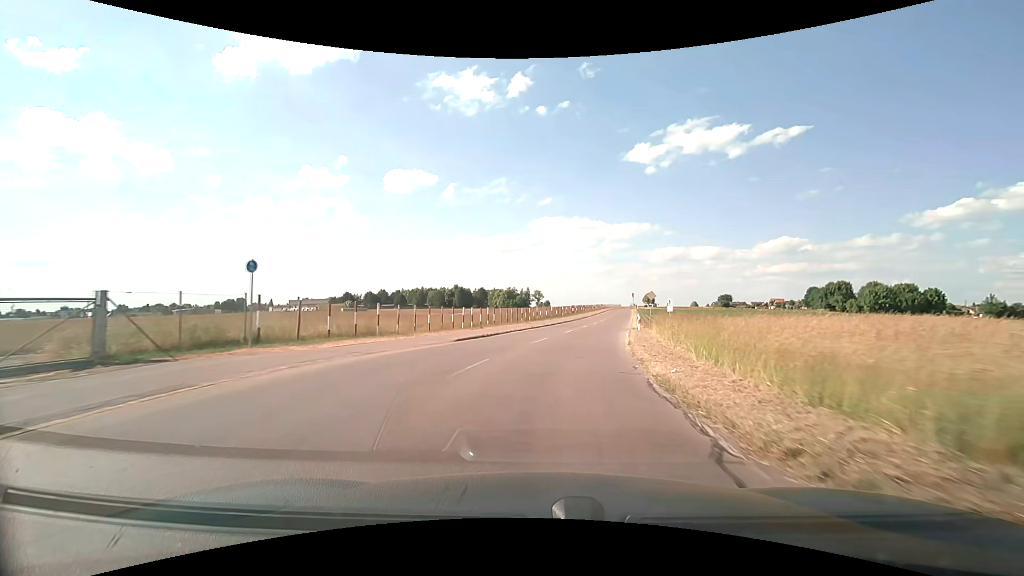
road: unclassified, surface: asphalt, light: Day
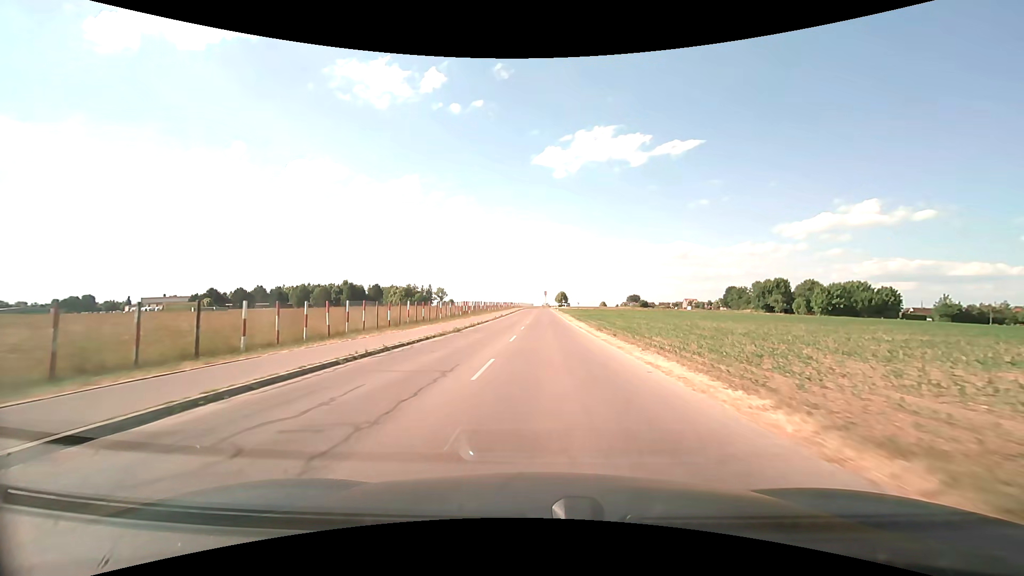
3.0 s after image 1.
(+5.5, +45.5) m; +11°
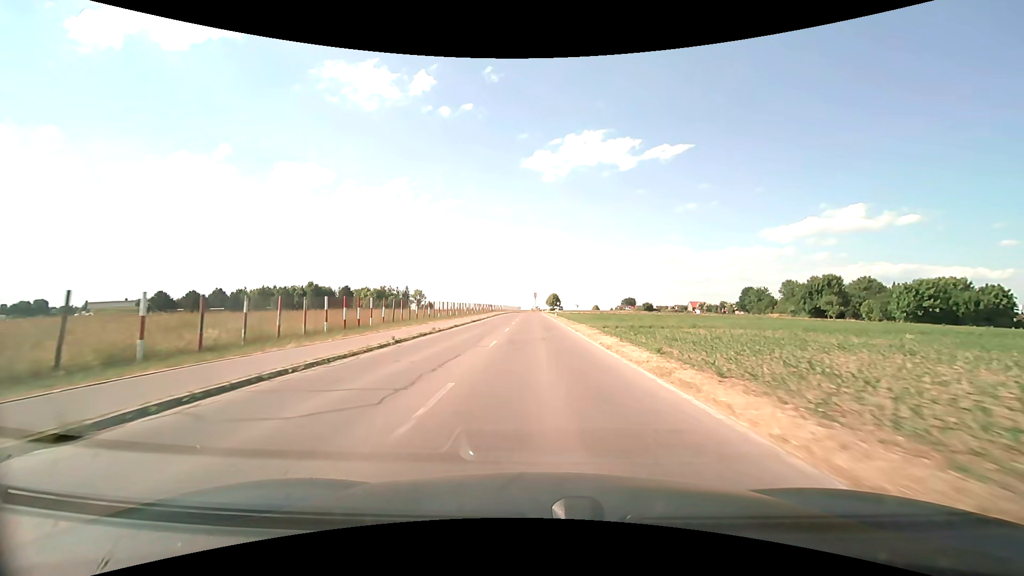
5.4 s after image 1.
(+0.4, +39.0) m; +1°
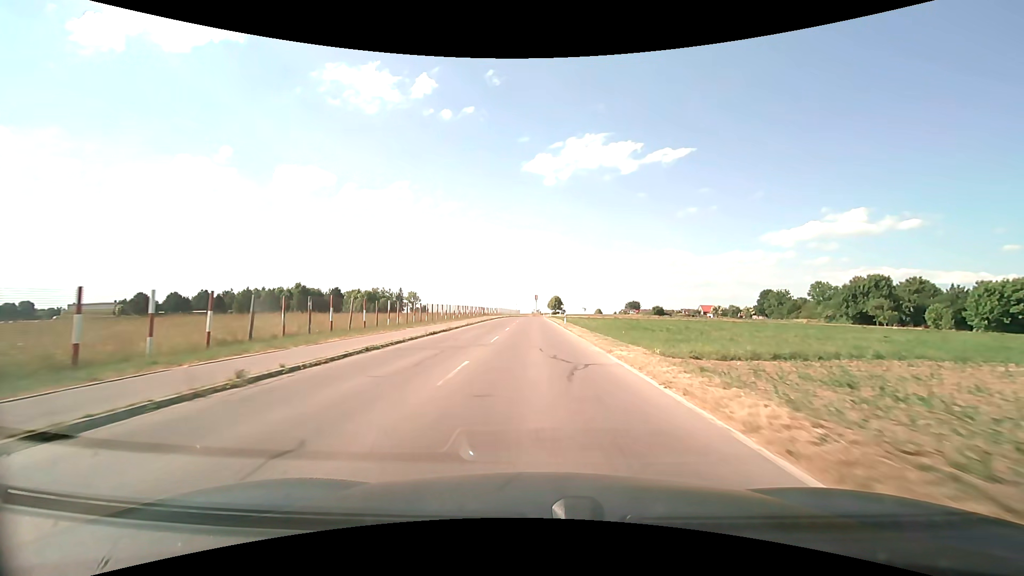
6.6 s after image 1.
(0.0, +18.9) m; 0°
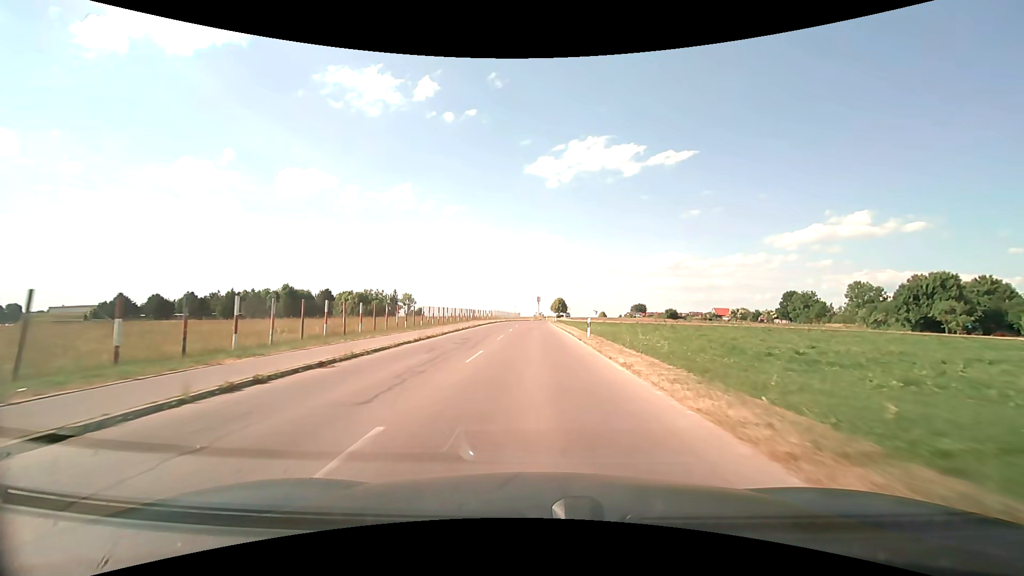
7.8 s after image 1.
(0.0, +18.6) m; 0°
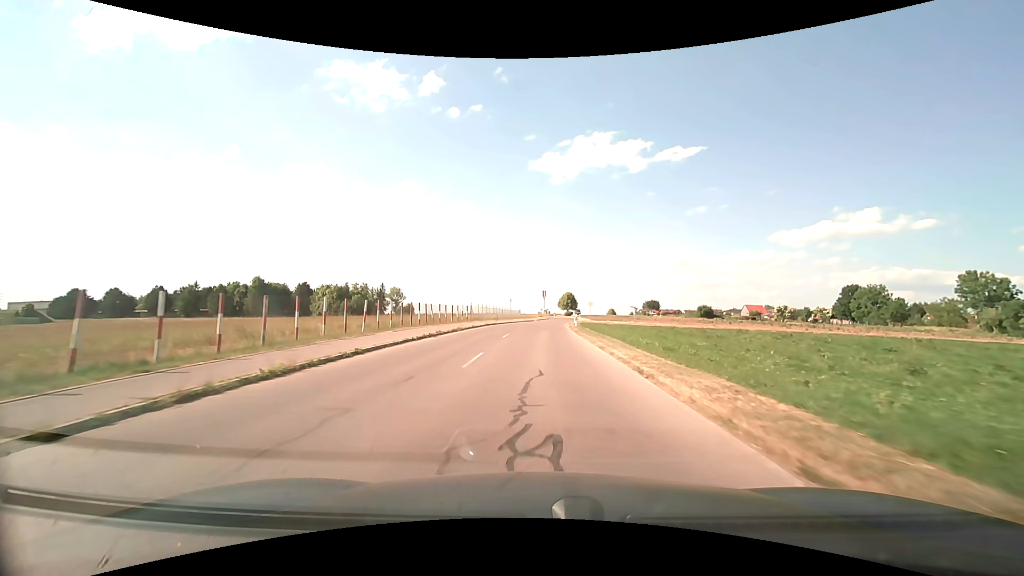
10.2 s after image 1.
(-0.1, +36.2) m; 0°
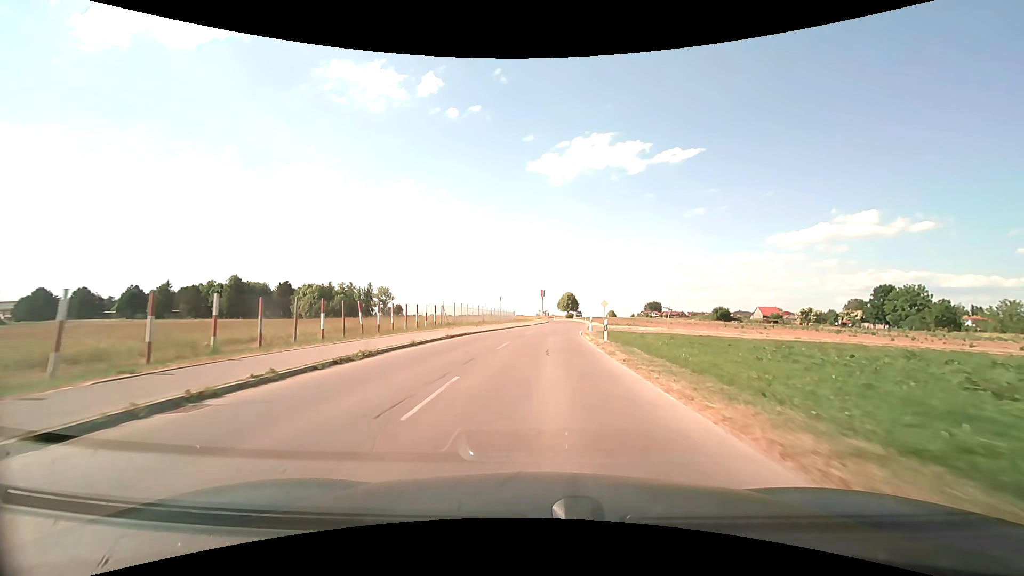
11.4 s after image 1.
(-0.1, +17.7) m; 0°
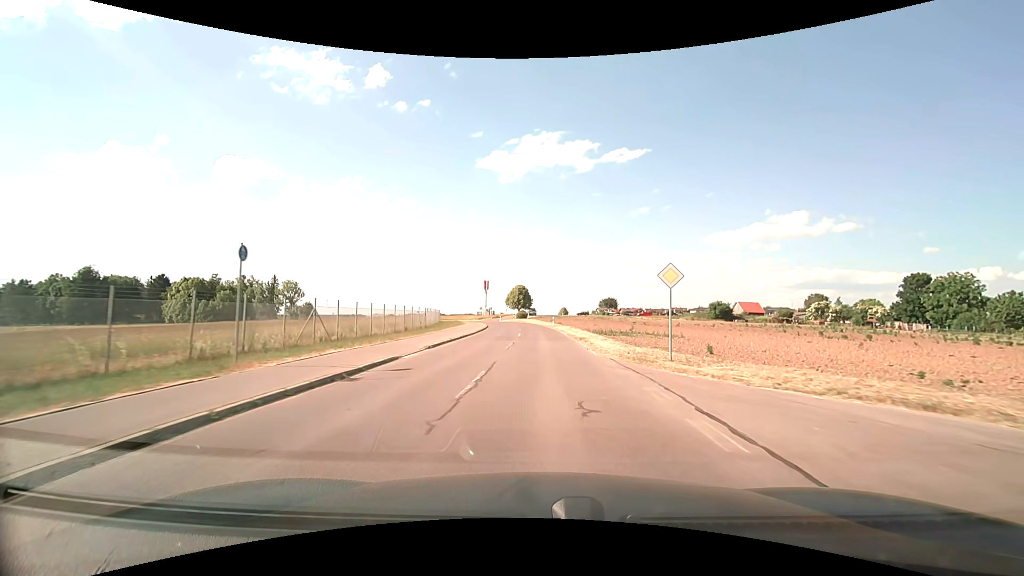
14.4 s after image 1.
(+2.0, +43.4) m; +6°
(0, +10) (0, +20) (0, +30) (0, +40) (0, +50) (0, +60) (-2, +70) (-3, +80) (-6, +89) (-9, +99) m
